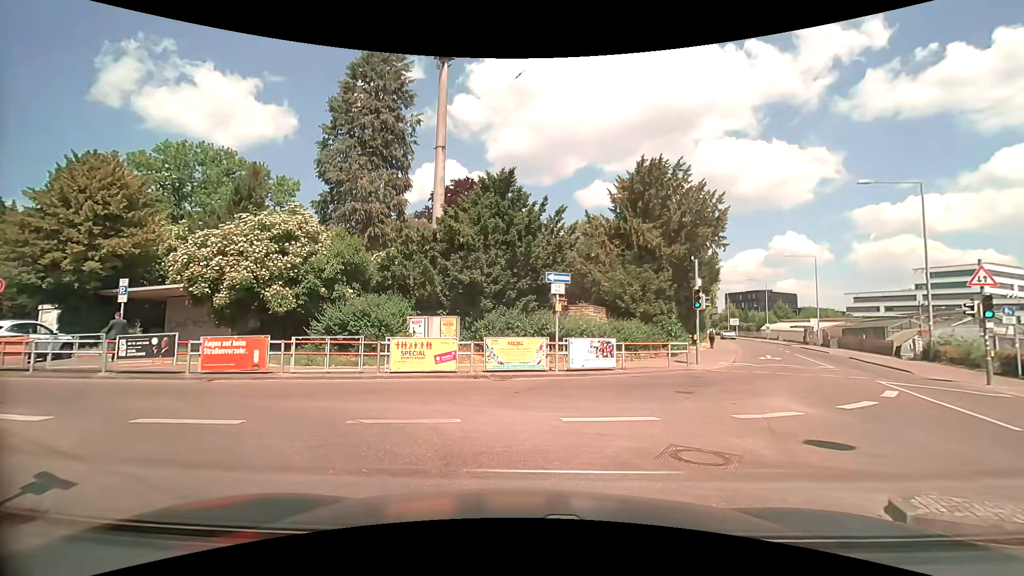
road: residential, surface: asphalt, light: Day
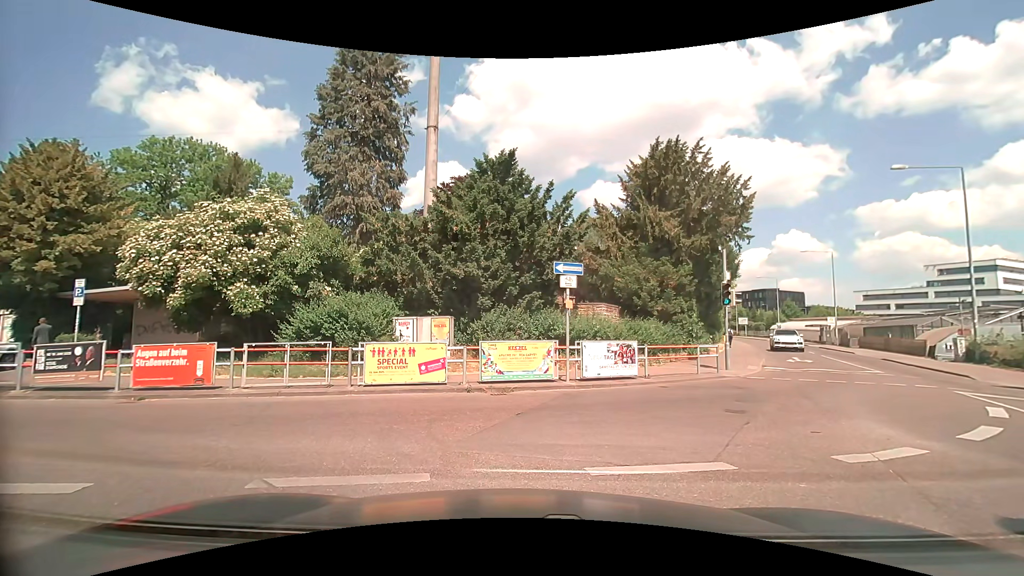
(0.0, +2.5) m; +2°
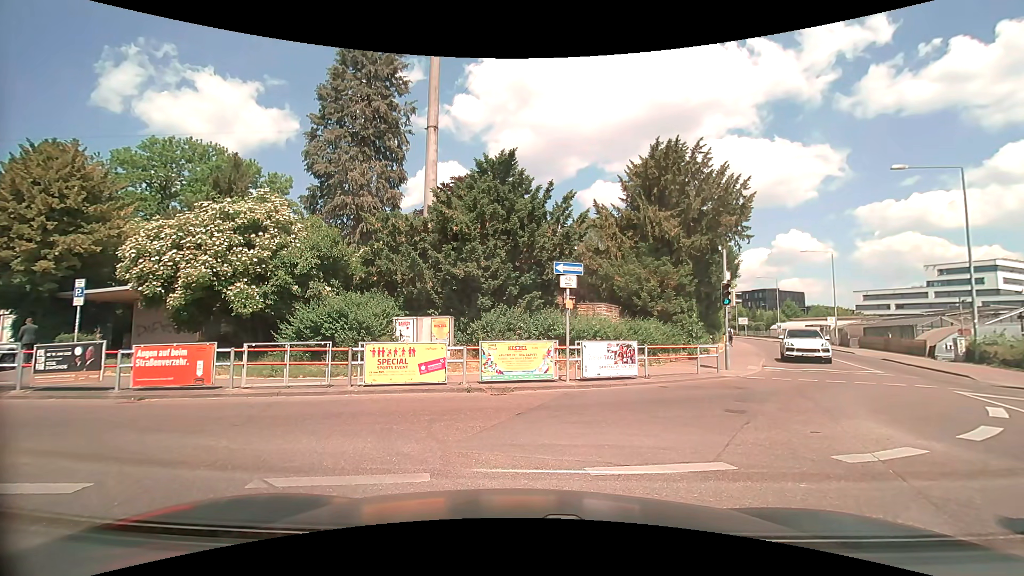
(0.0, 0.0) m; 0°
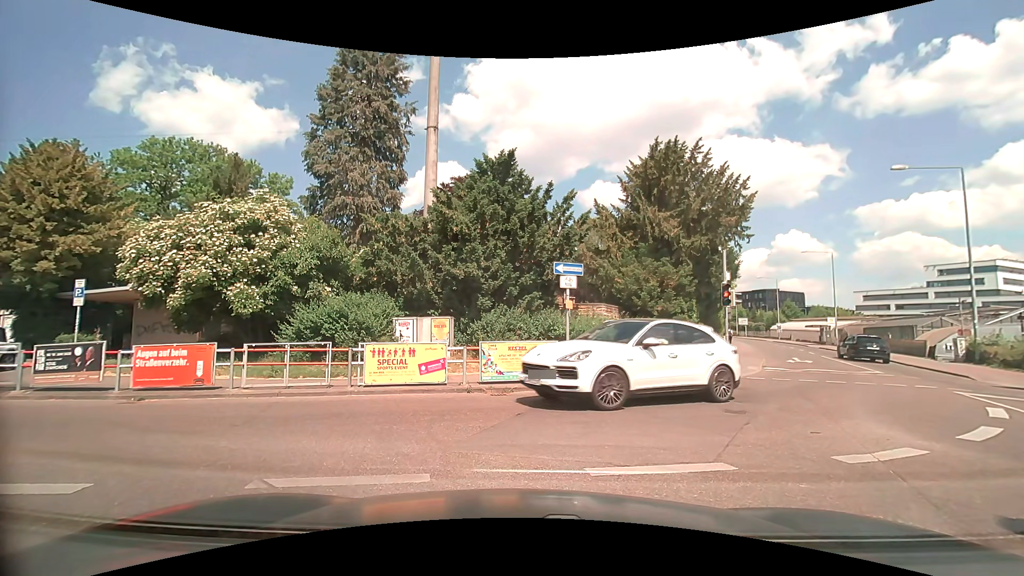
(0.0, 0.0) m; 0°
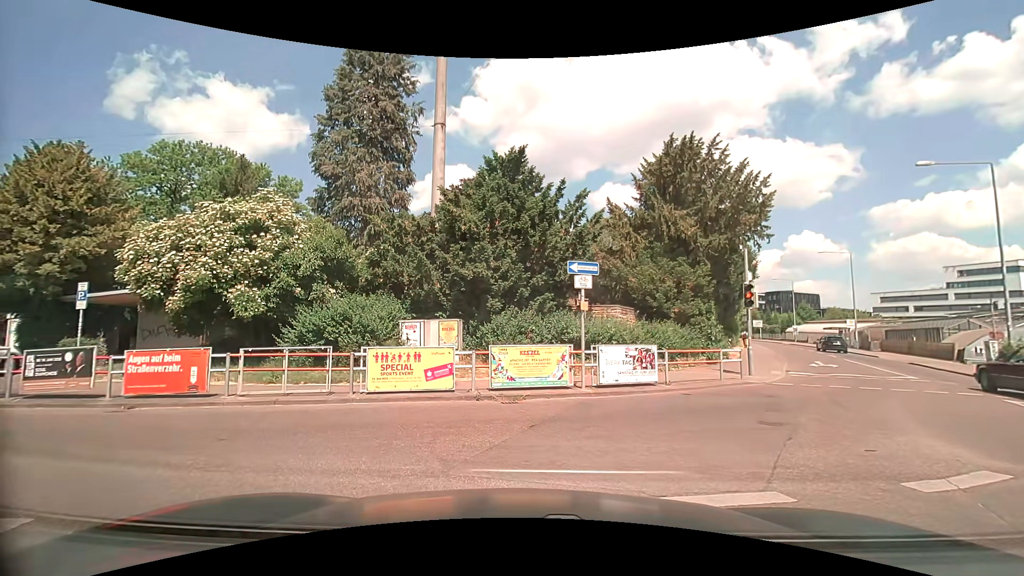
(0.0, +0.7) m; 0°
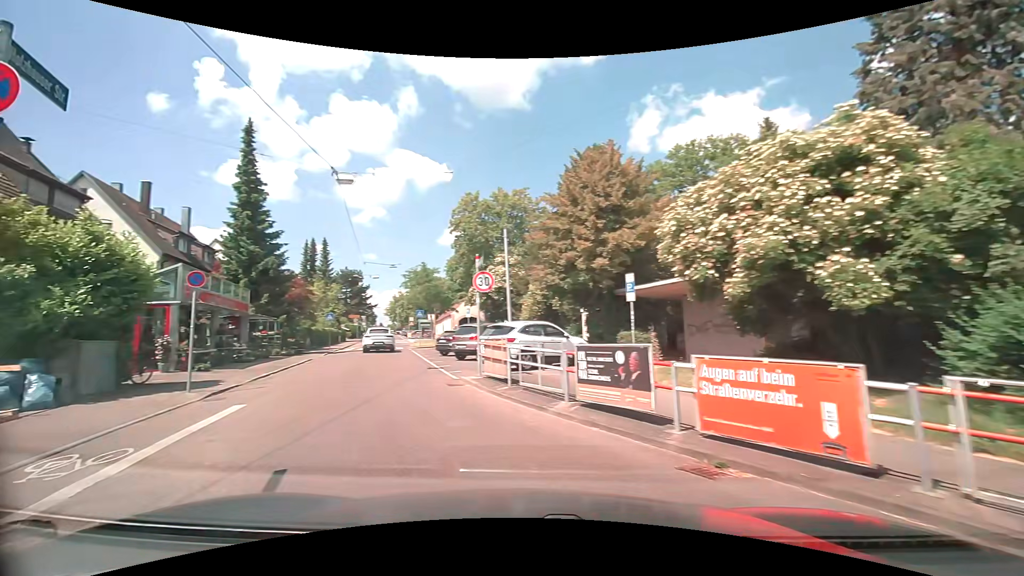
(-3.3, +6.1) m; -58°
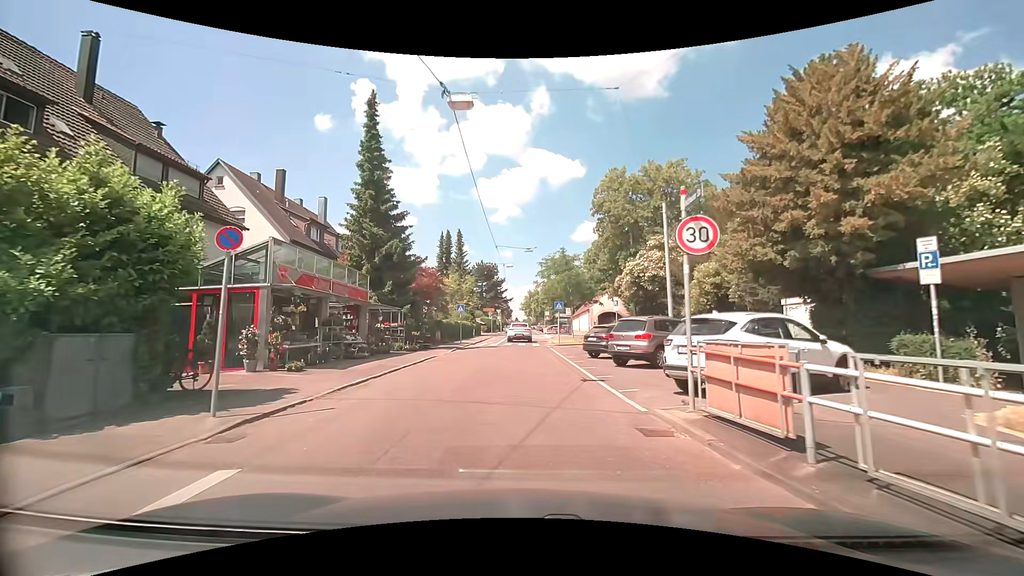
(-1.2, +6.2) m; -16°
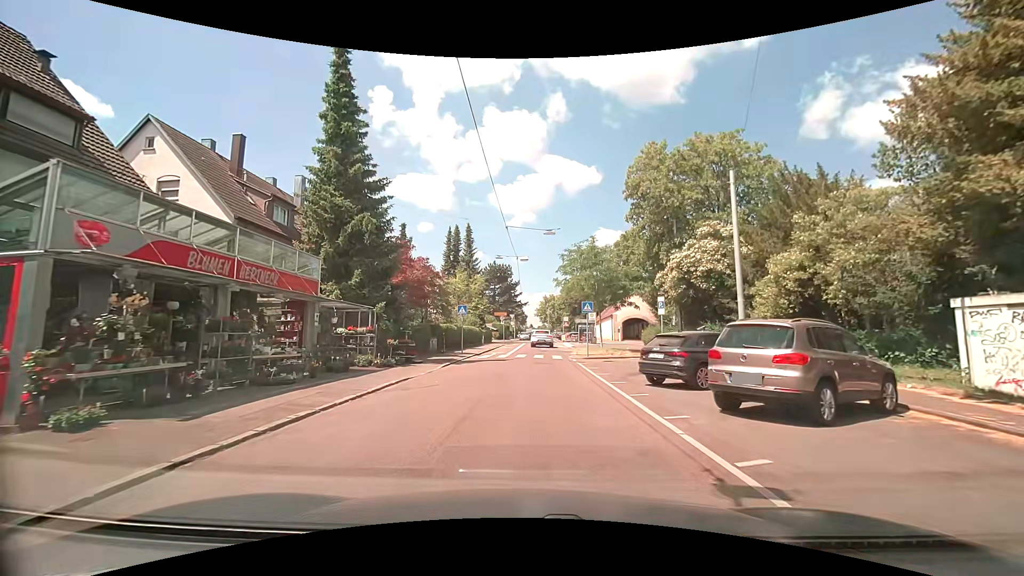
(-0.2, +8.0) m; -2°
(0, +10) (0, +20) (+1, +30) (+1, +40) (+2, +50) (+2, +60) (-1, +69) (-10, +73) (-19, +75) (-29, +77) m
